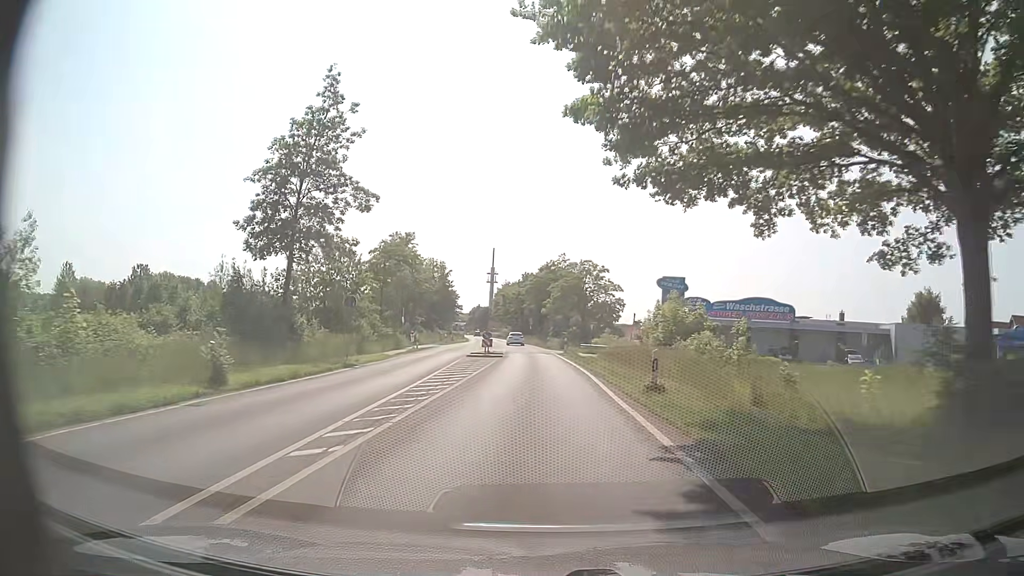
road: secondary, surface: asphalt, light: Day
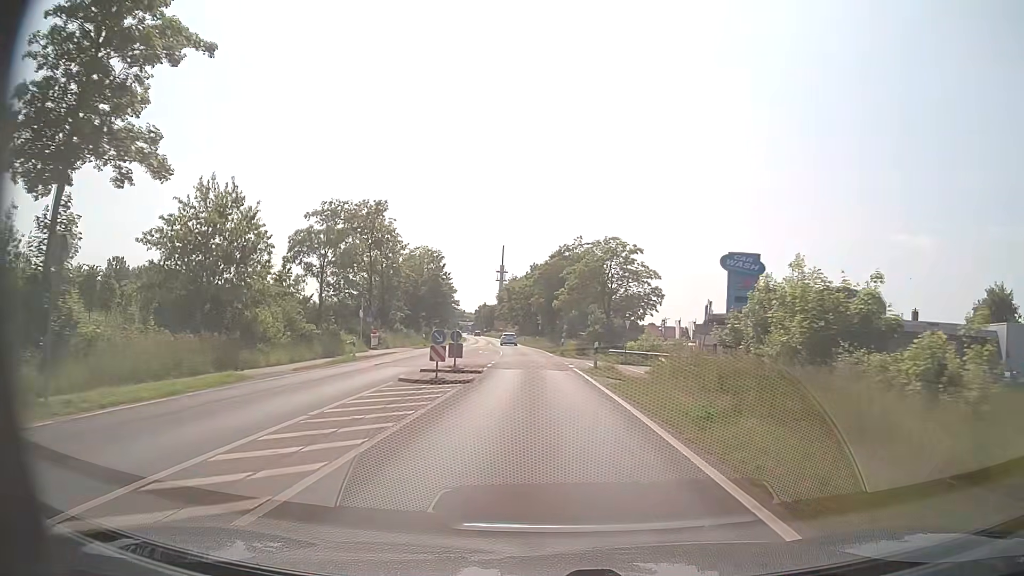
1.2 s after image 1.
(-0.2, +19.6) m; -1°
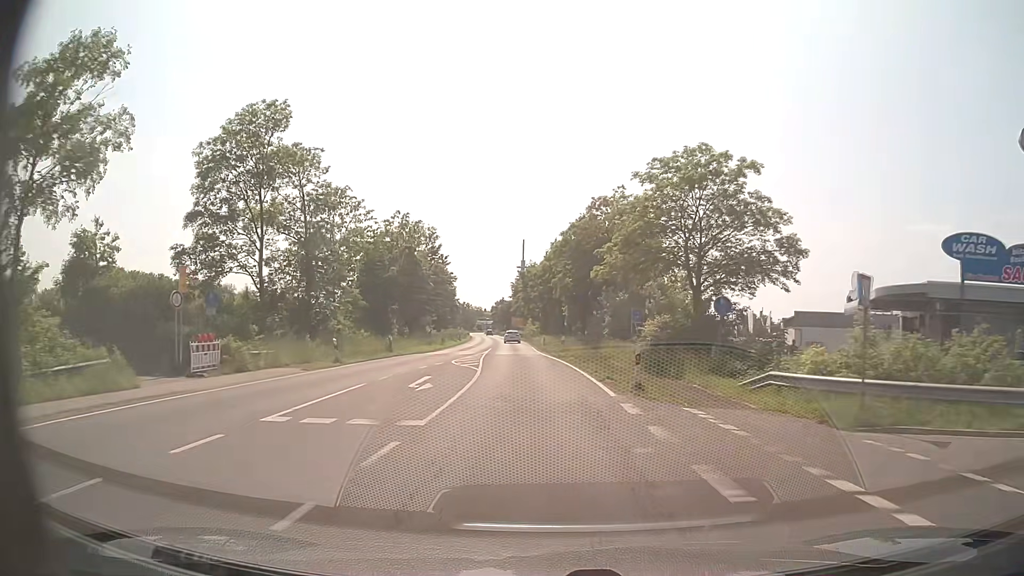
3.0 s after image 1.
(-0.4, +29.0) m; -2°
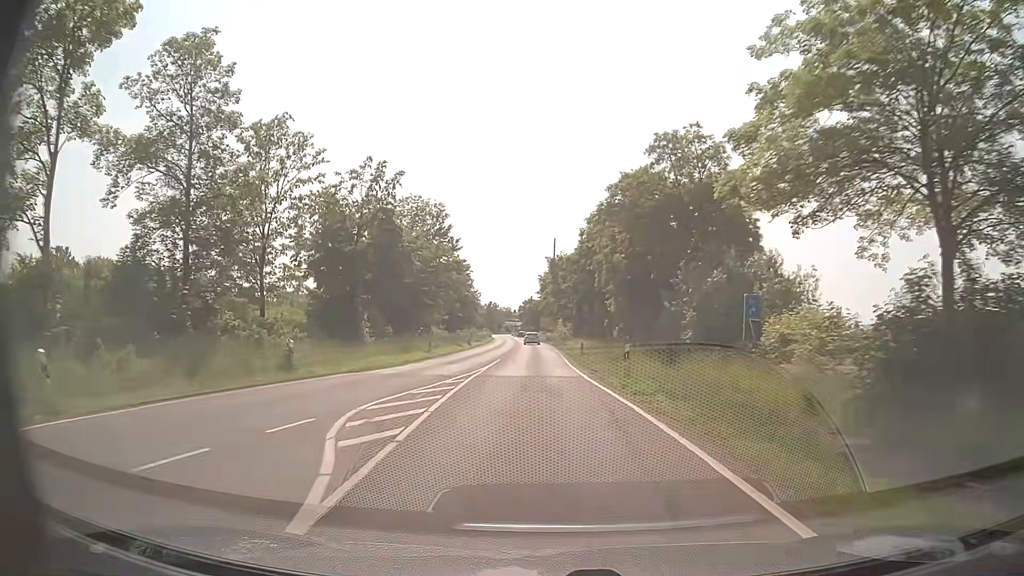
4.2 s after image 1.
(-0.5, +19.3) m; -3°
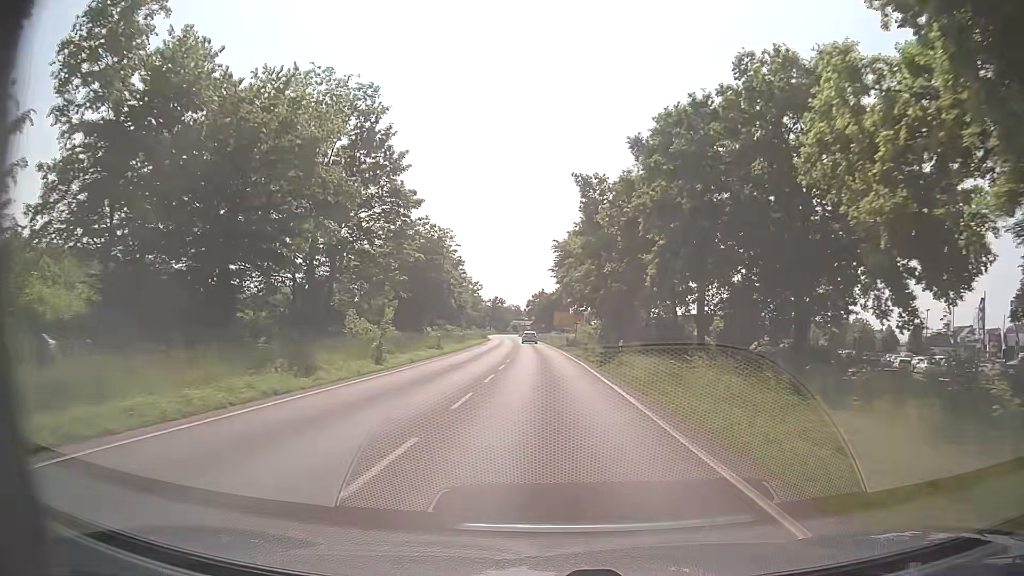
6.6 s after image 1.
(-0.8, +39.2) m; -1°
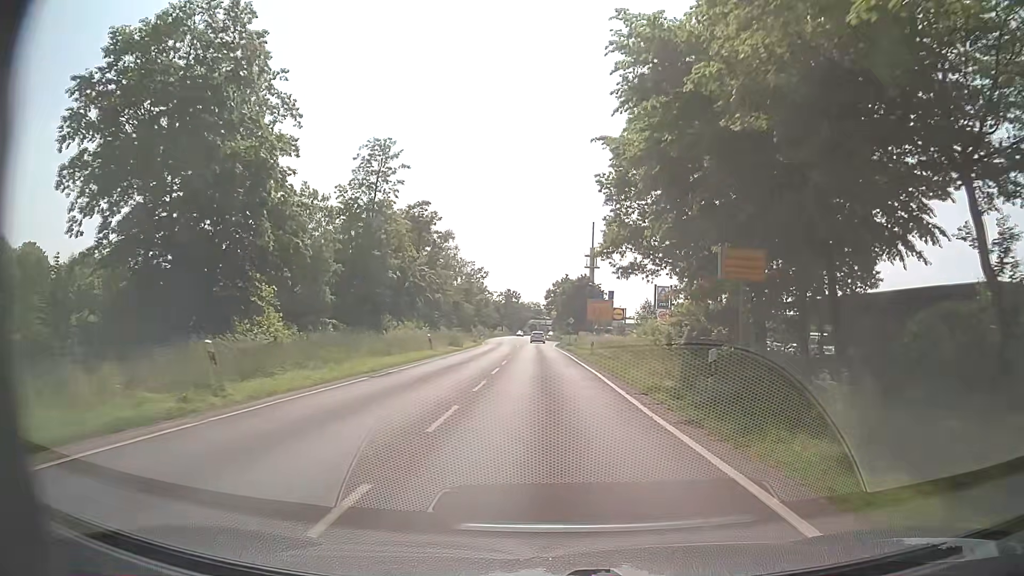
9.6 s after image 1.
(-0.5, +46.4) m; -2°
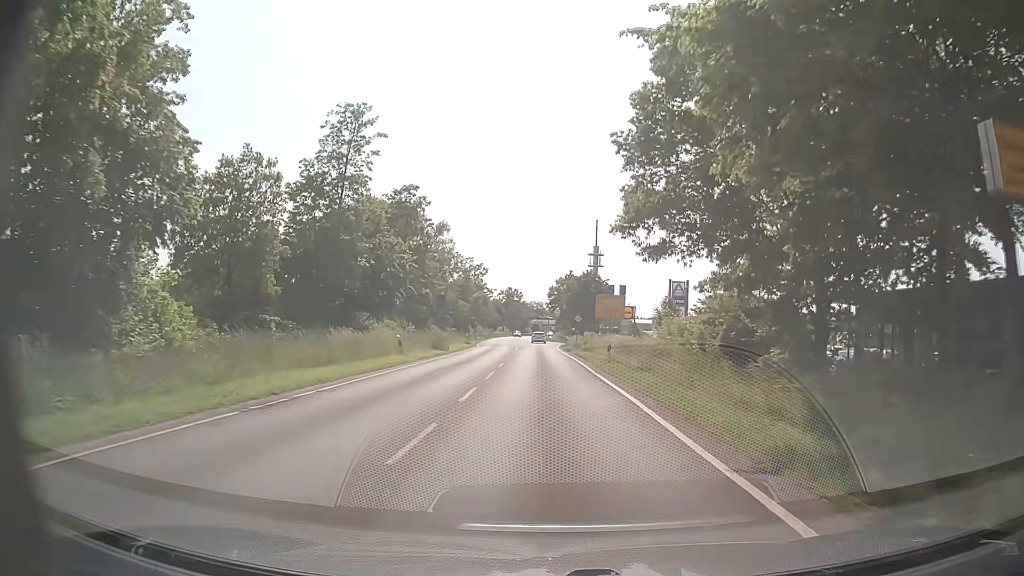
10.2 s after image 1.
(0.0, +8.5) m; 0°
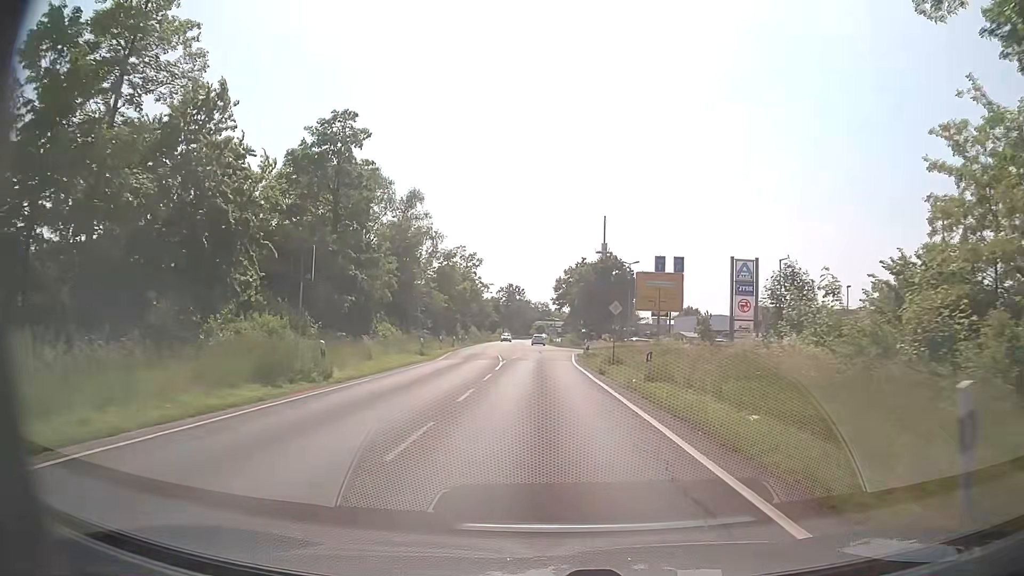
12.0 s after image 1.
(0.0, +24.8) m; -1°
(0, +10) (0, +20) (0, +30) (0, +40) (0, +50) (0, +60) (0, +70) (0, +80) (-1, +90) (-1, +100) m
